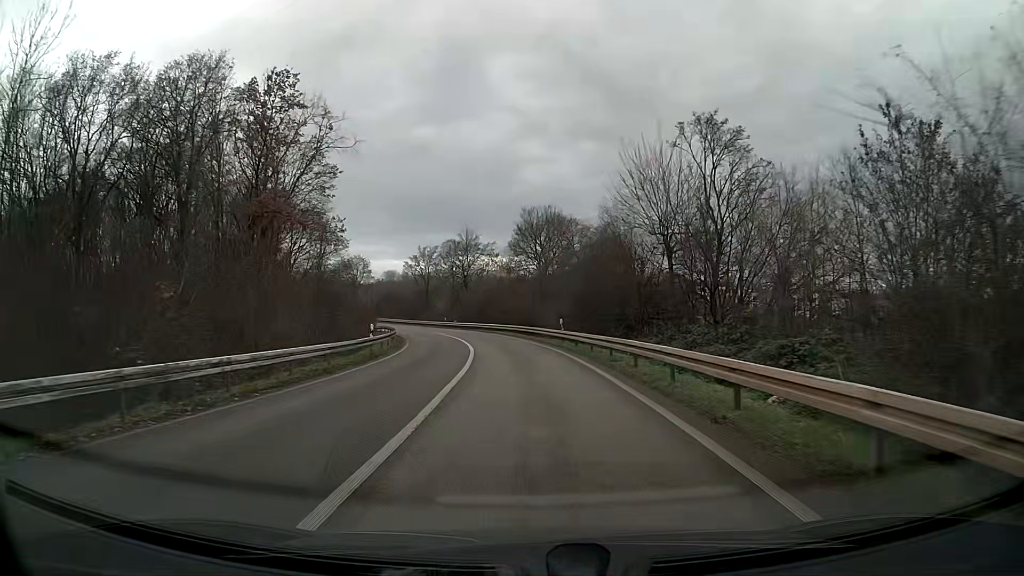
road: trunk_link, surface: asphalt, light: Day
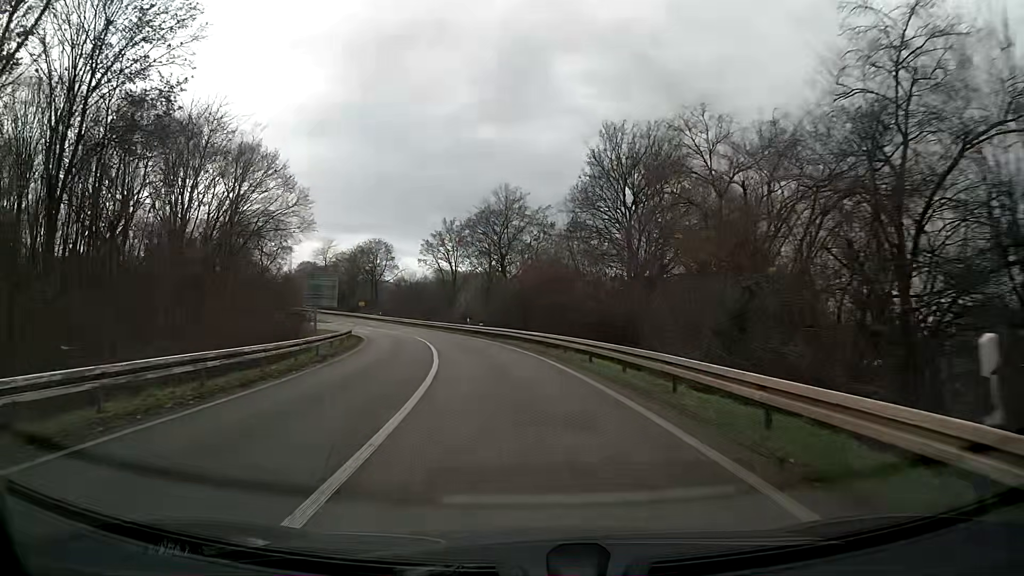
(-1.2, +29.3) m; -6°
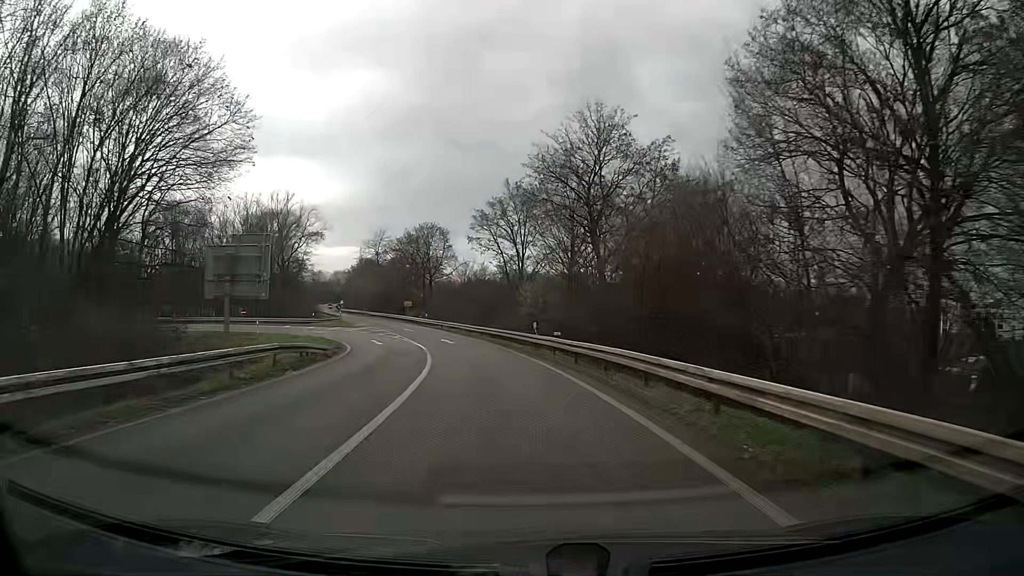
(-1.4, +22.4) m; -7°
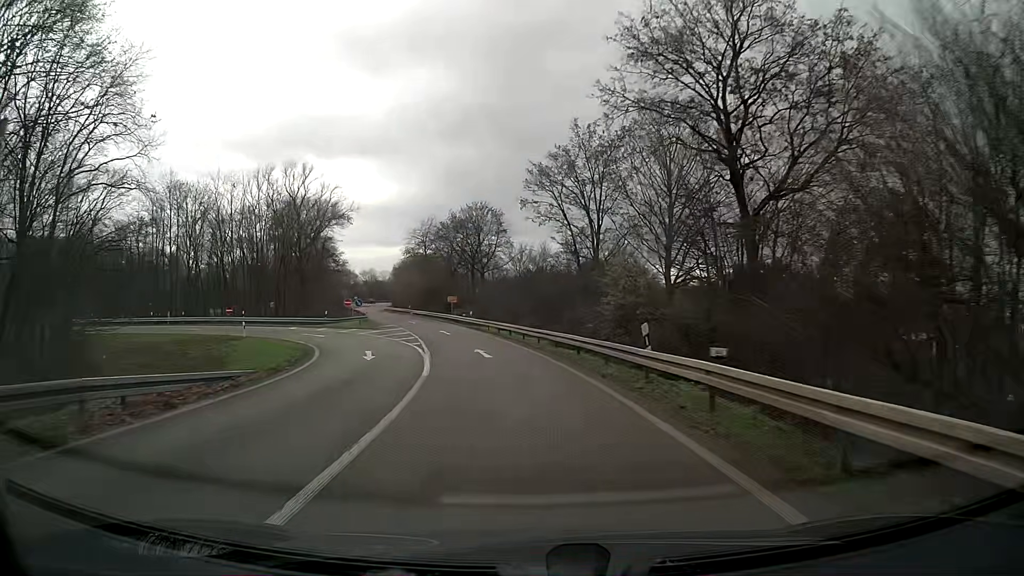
(-0.8, +15.2) m; -5°
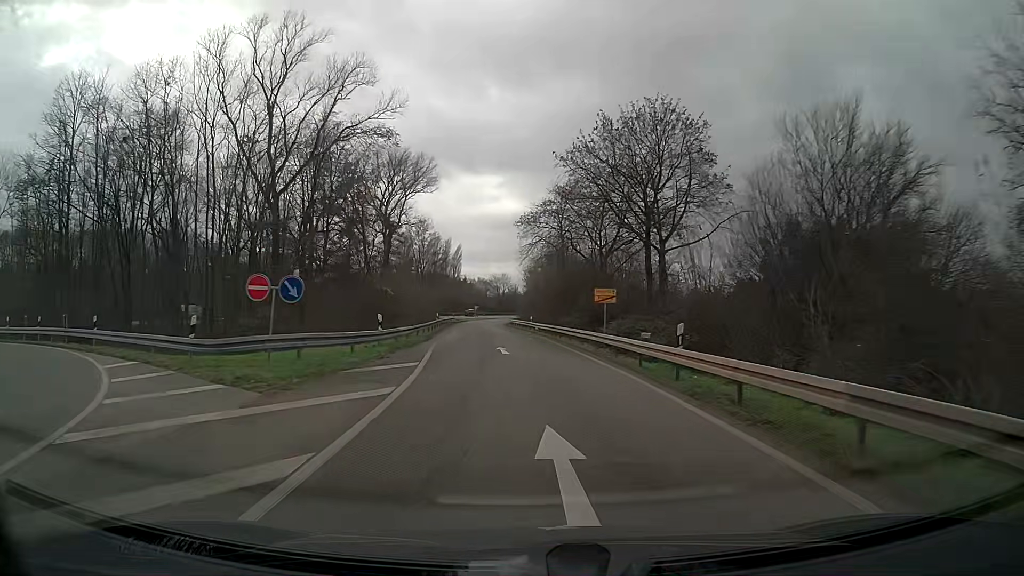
(-4.4, +38.7) m; -12°
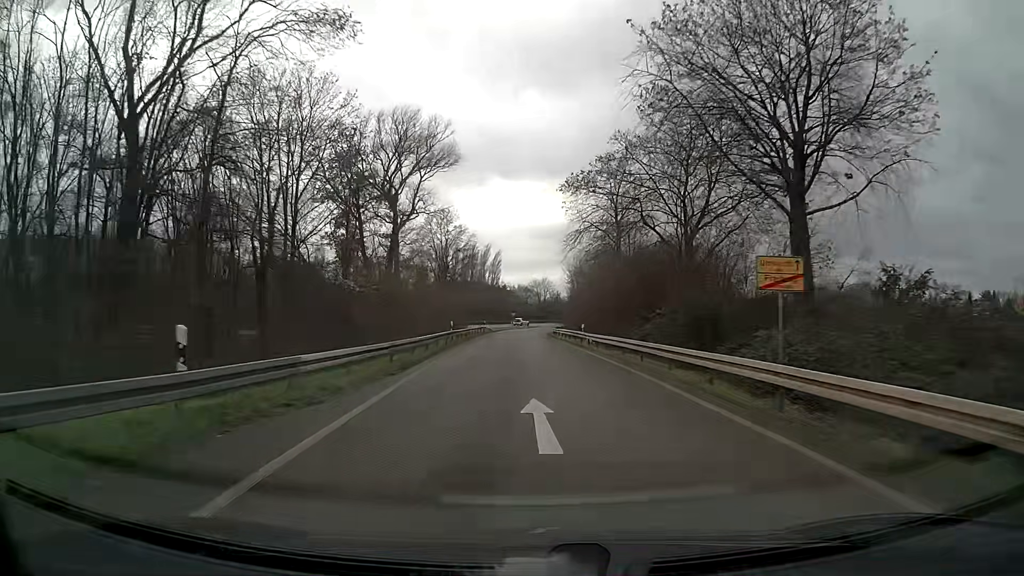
(-0.5, +16.3) m; -3°
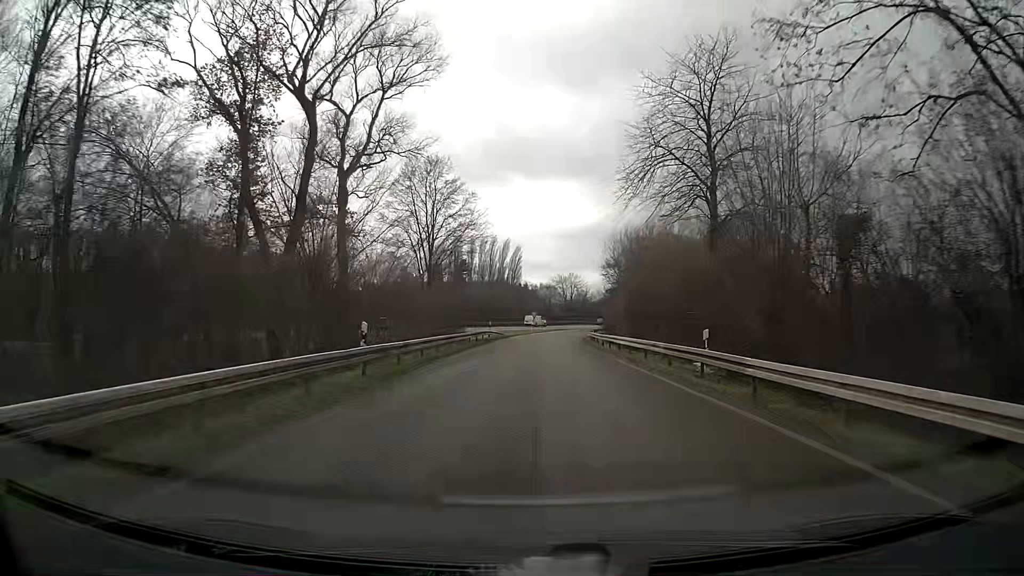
(-0.4, +25.9) m; -1°
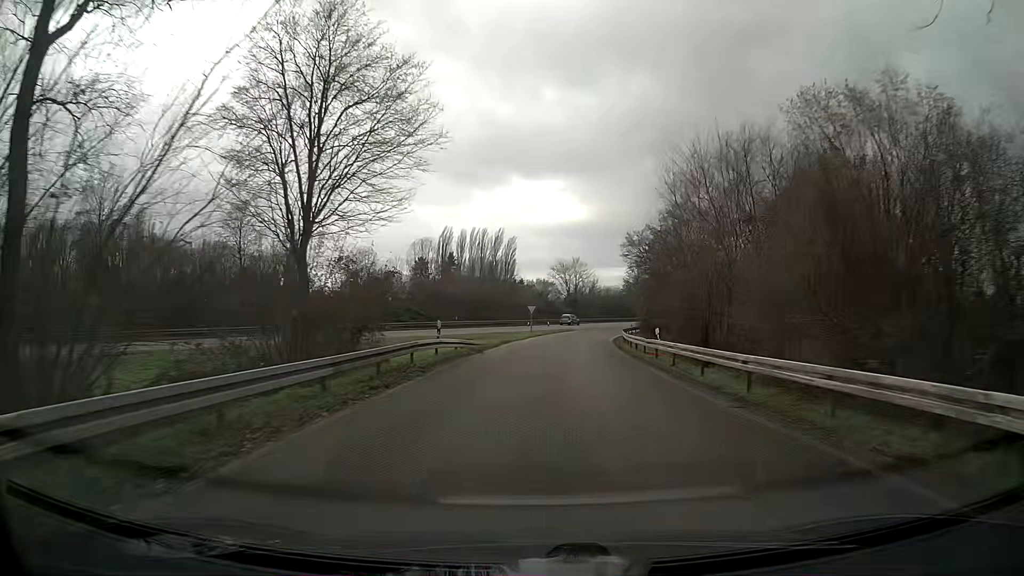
(-0.2, +27.9) m; 0°
